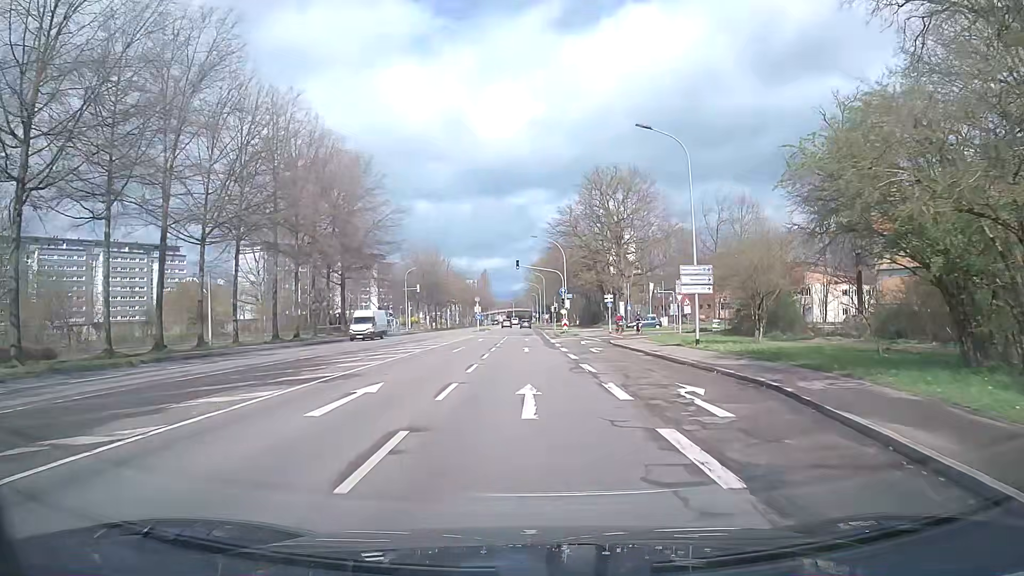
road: secondary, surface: asphalt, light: Day
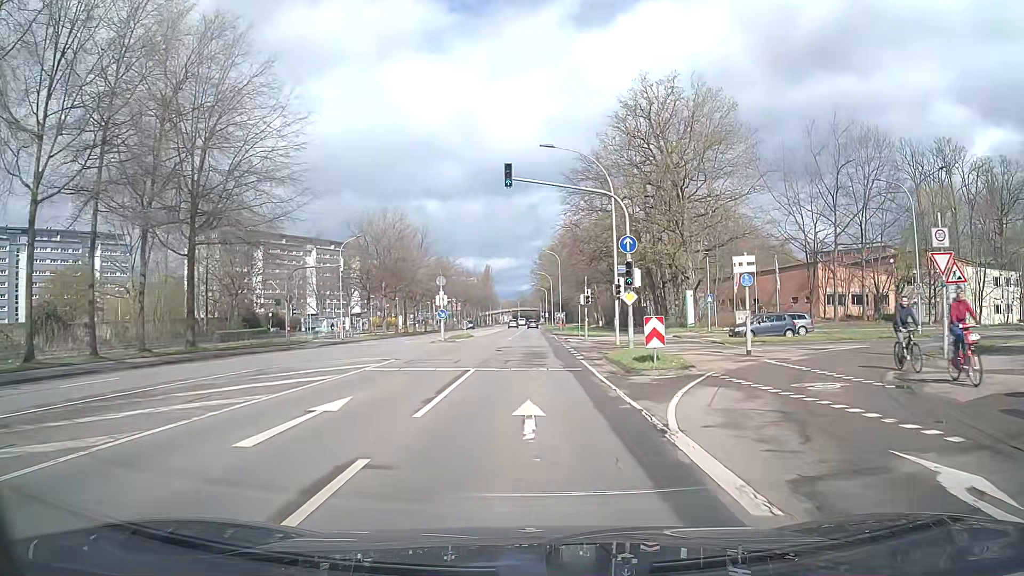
(-0.3, +36.9) m; -1°
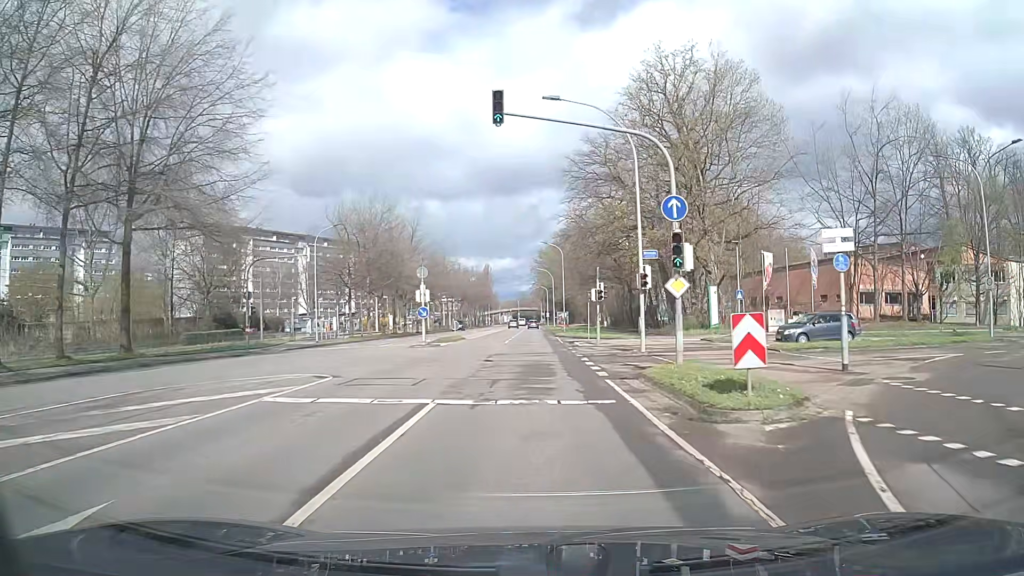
(0.0, +7.5) m; 0°
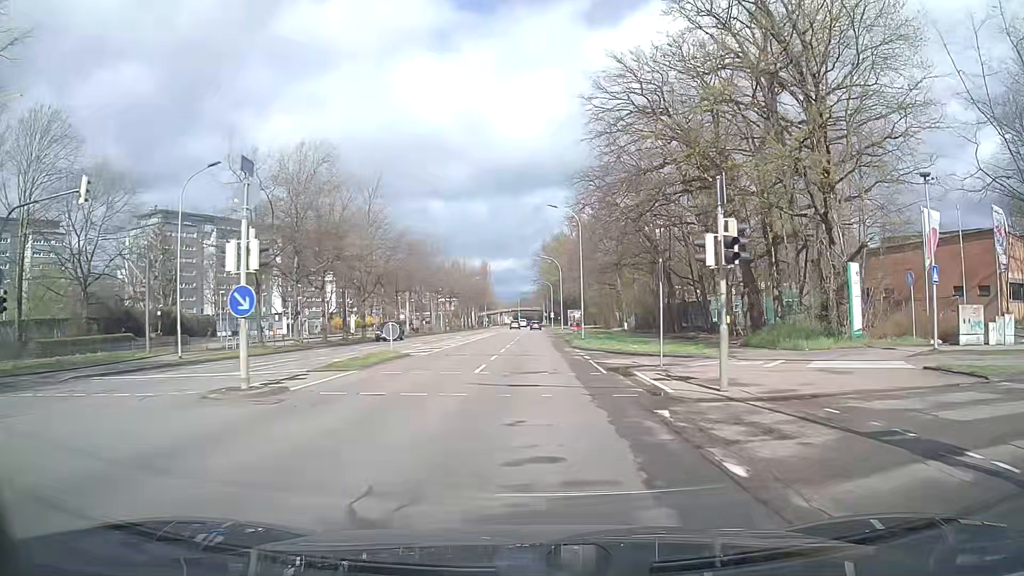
(0.0, +22.5) m; 0°
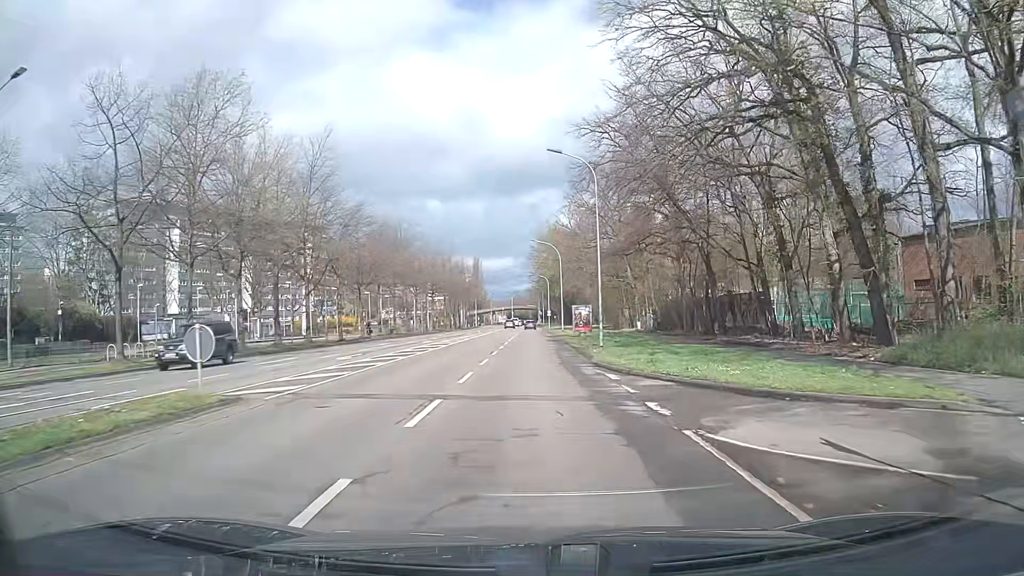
(0.0, +15.2) m; 0°
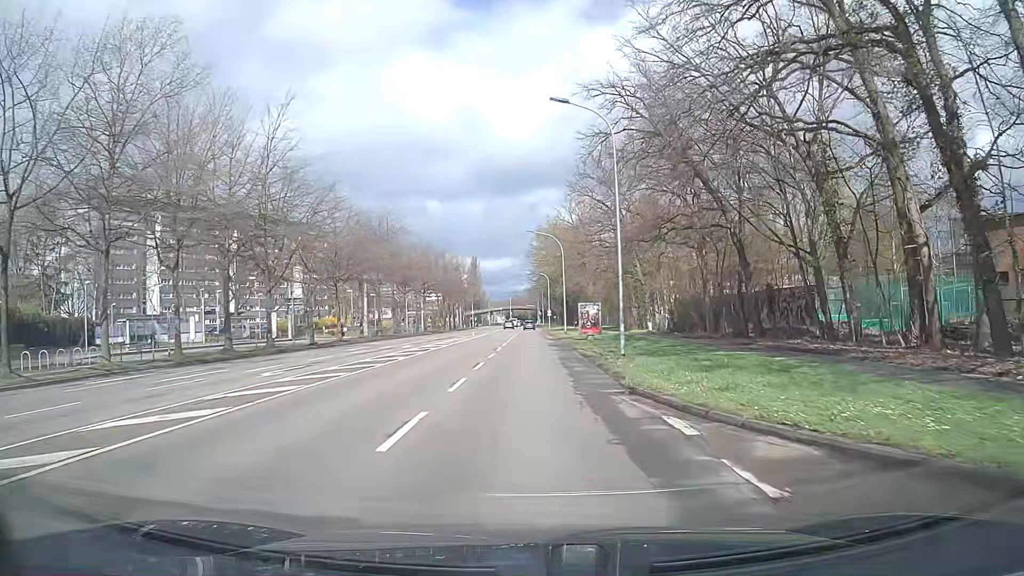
(0.0, +7.6) m; 0°
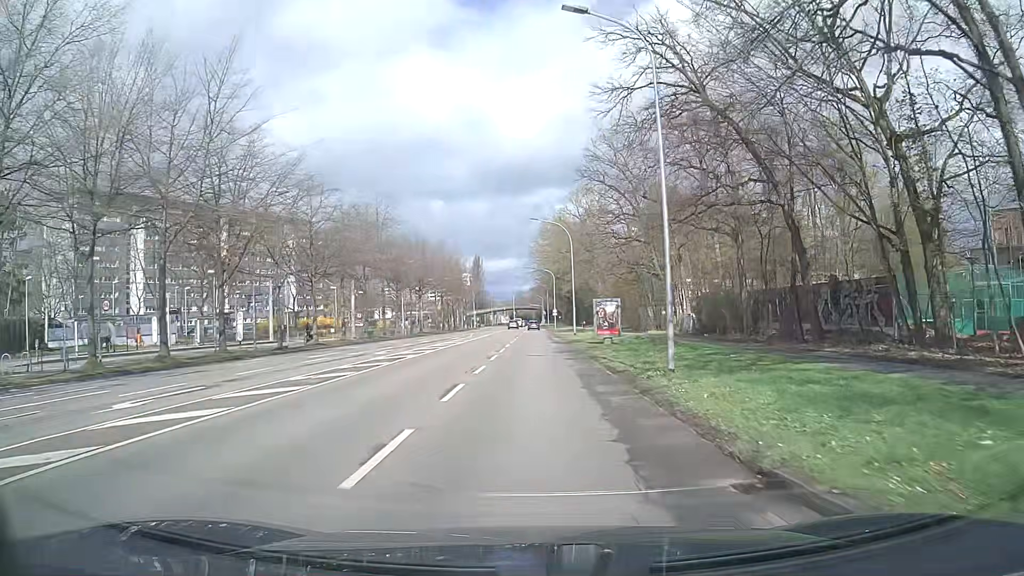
(0.0, +7.6) m; -1°
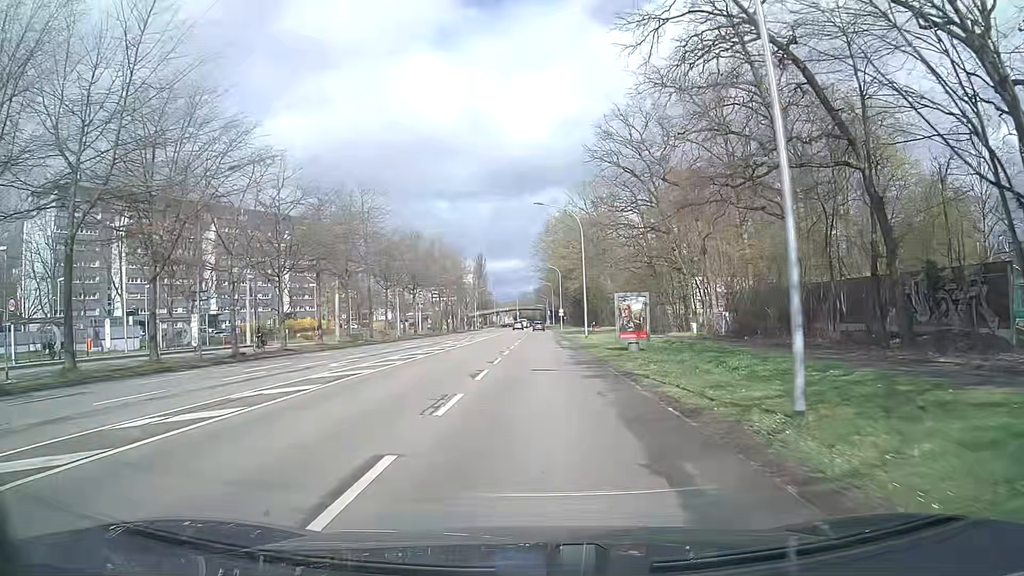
(0.0, +7.6) m; 0°
(0, +10) (0, +20) (-1, +30) (-1, +40) (-2, +50) (-2, +60) (-2, +70) (-2, +80) (-2, +90) (-2, +100) m
